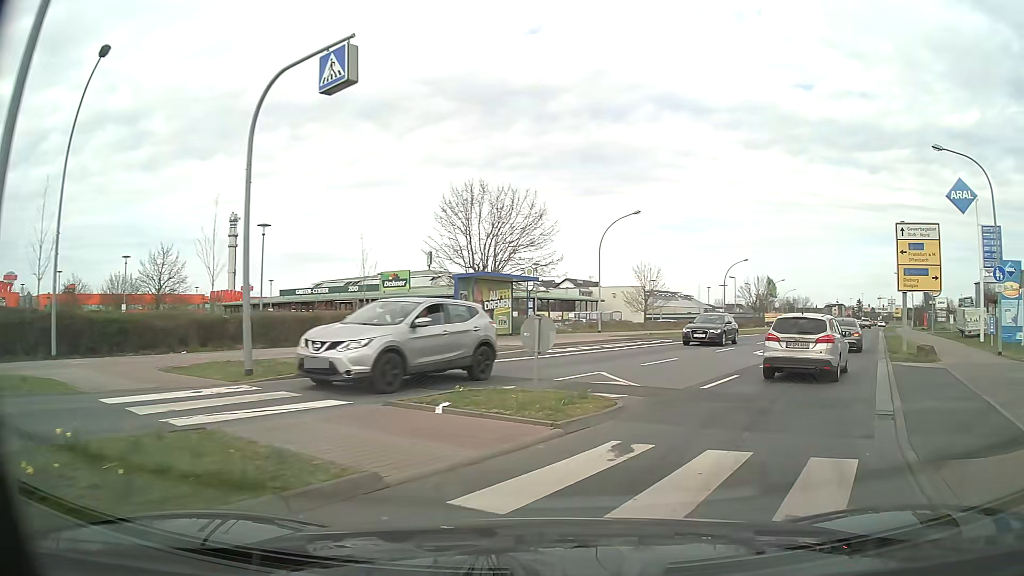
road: tertiary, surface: asphalt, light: Day
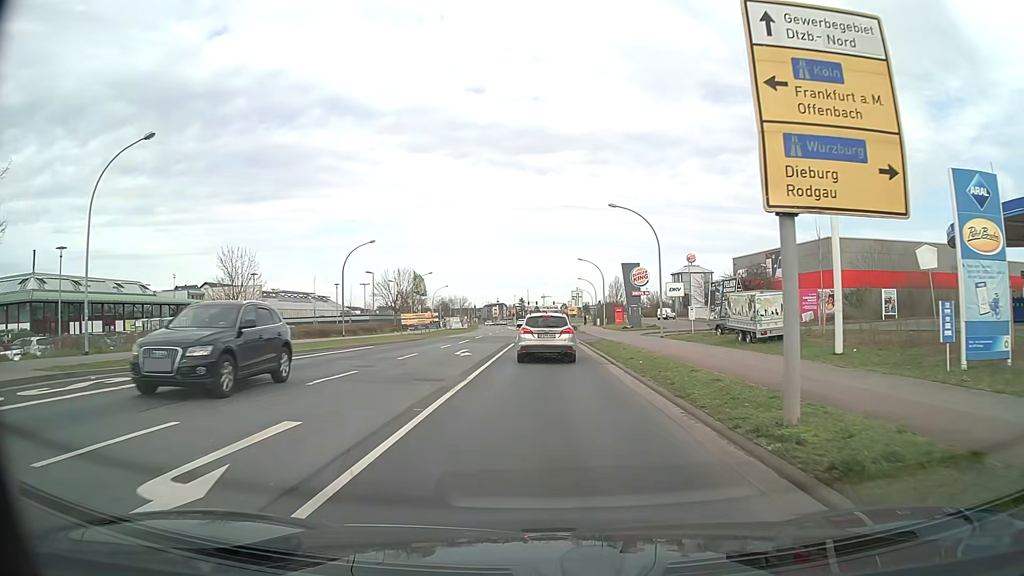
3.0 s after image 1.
(+7.7, +19.4) m; +29°
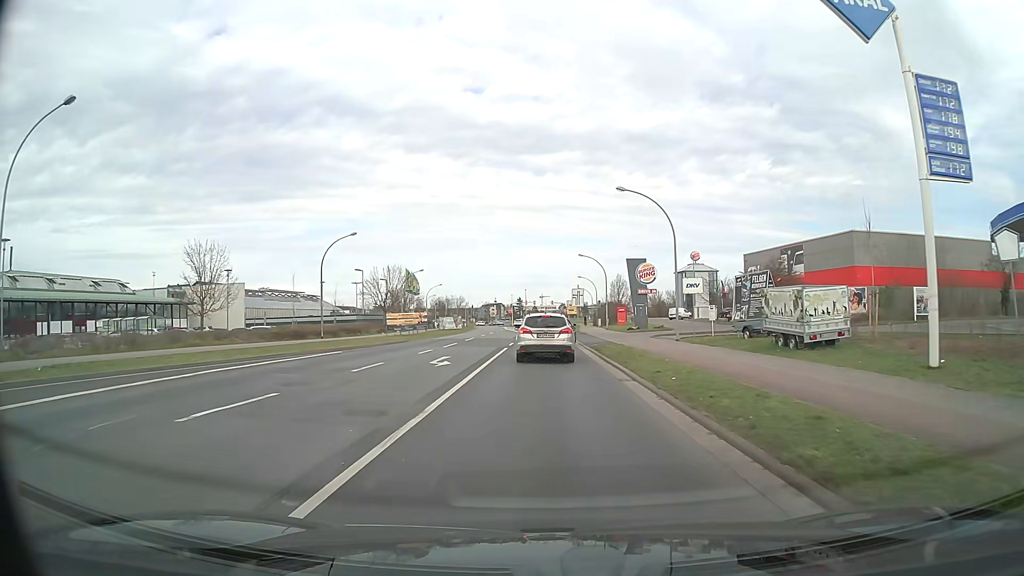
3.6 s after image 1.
(0.0, +5.2) m; 0°
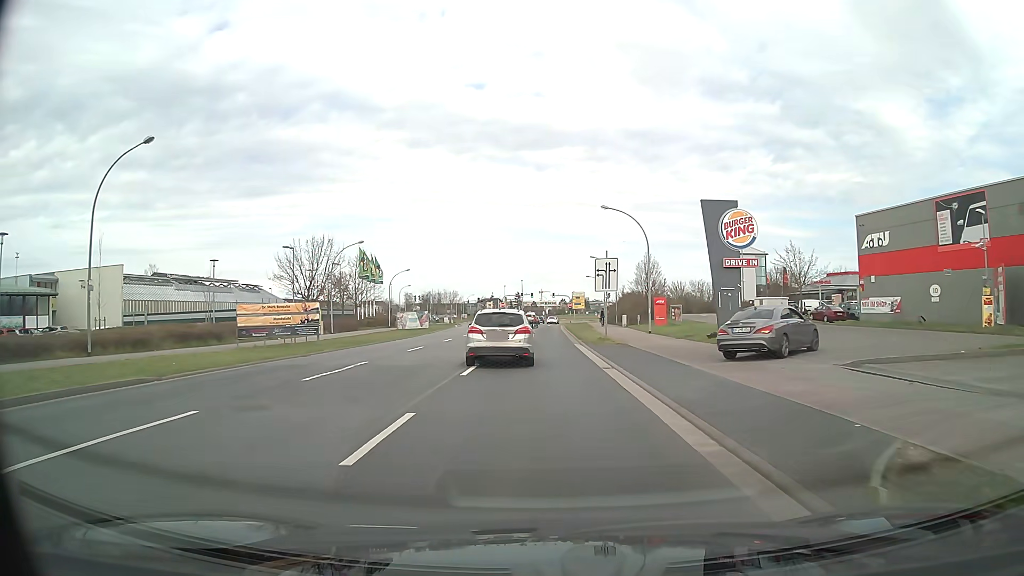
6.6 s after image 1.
(+0.2, +28.5) m; 0°
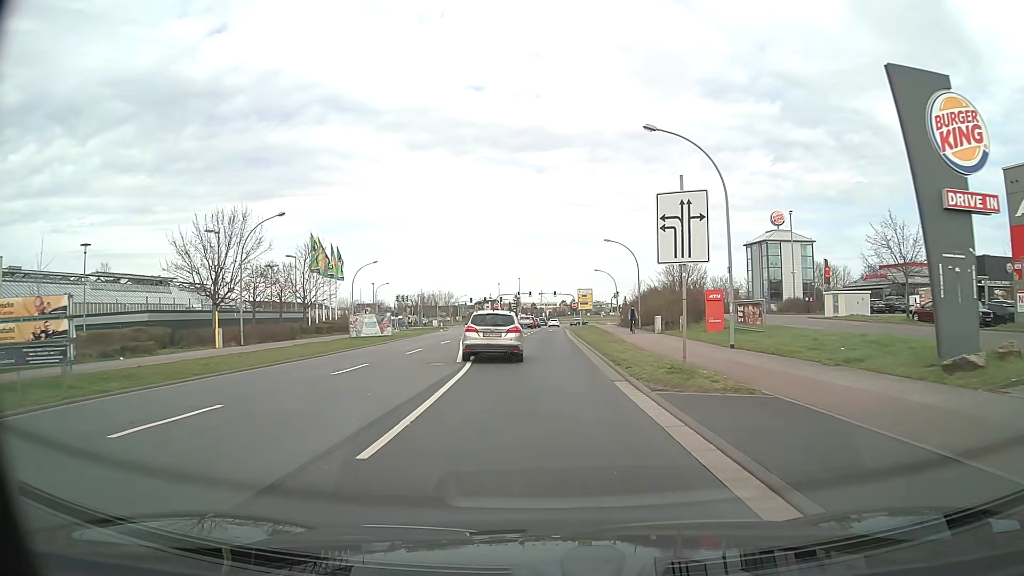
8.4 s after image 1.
(0.0, +18.1) m; 0°
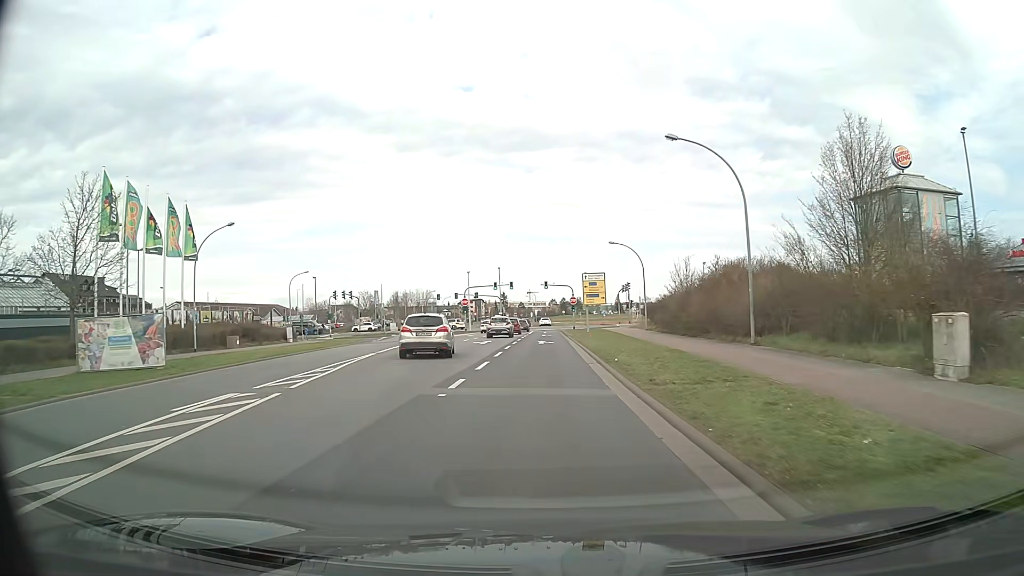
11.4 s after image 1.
(+0.3, +33.5) m; +1°
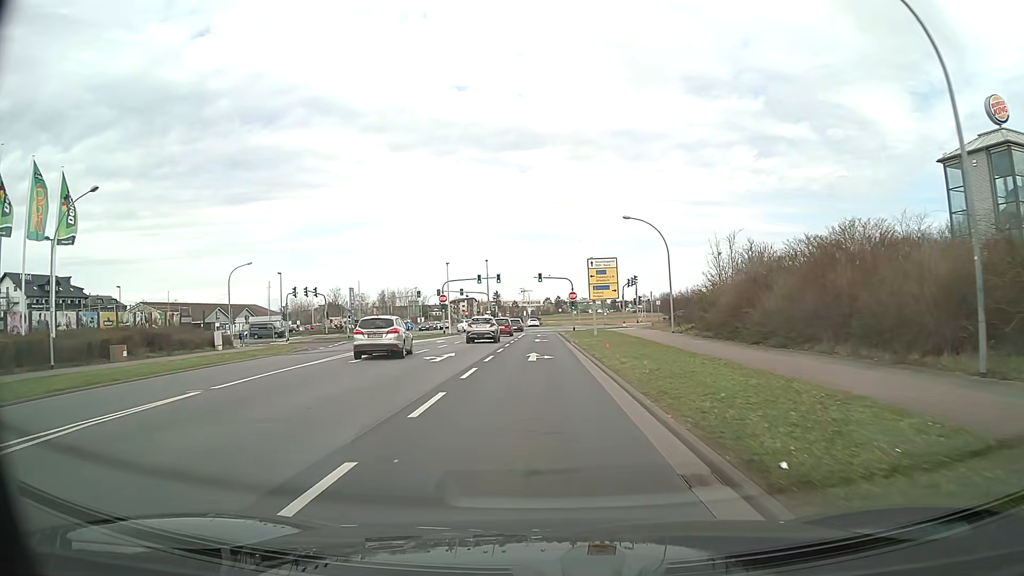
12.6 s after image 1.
(+0.1, +14.1) m; 0°
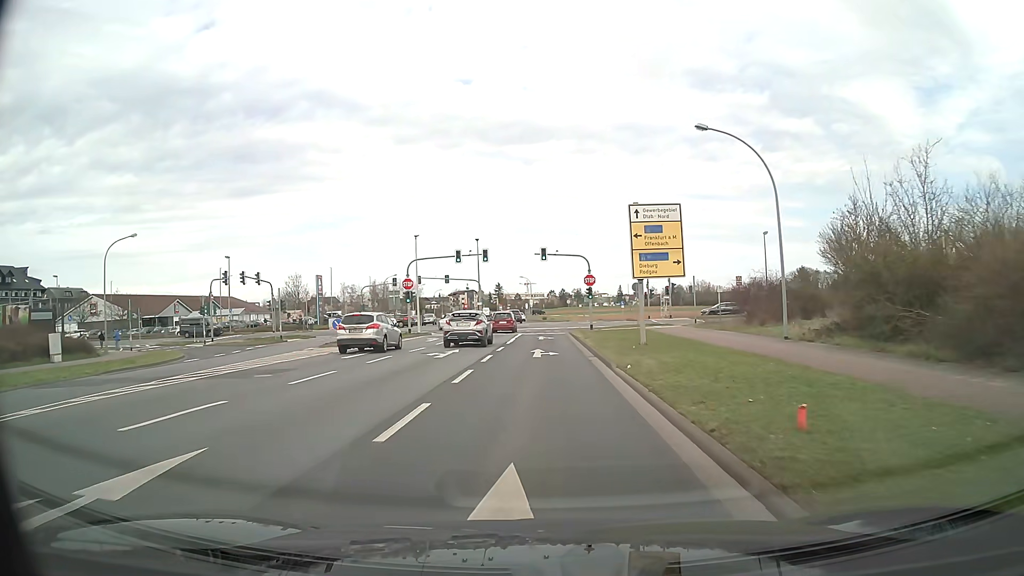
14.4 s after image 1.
(0.0, +20.1) m; 0°
